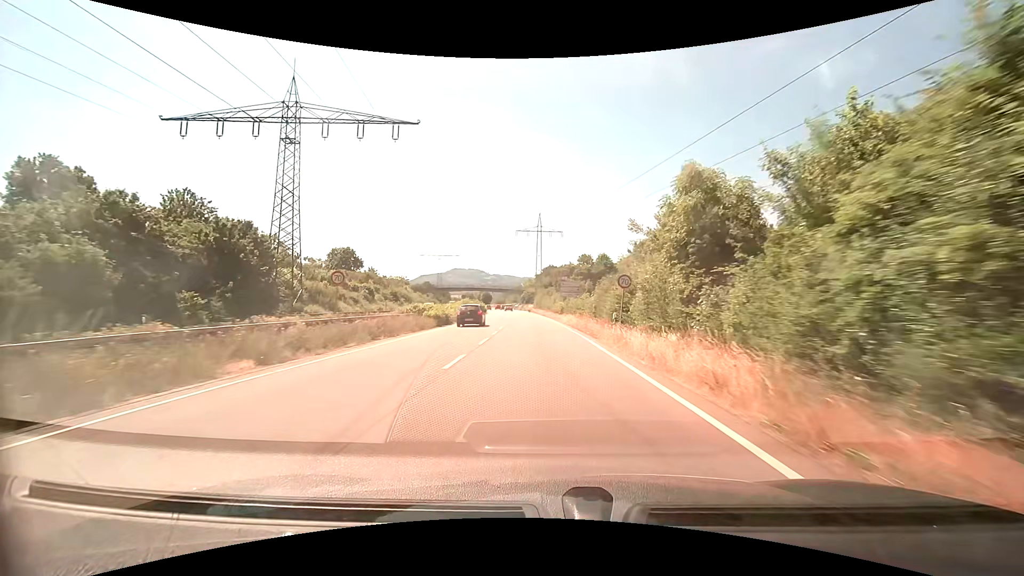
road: trunk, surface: asphalt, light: Day
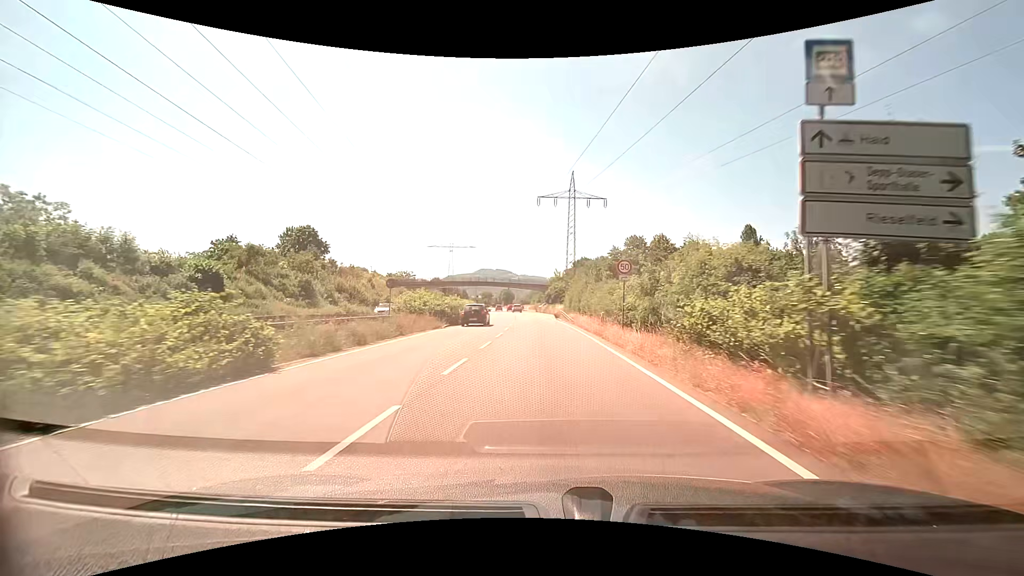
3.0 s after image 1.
(-1.1, +43.6) m; -3°
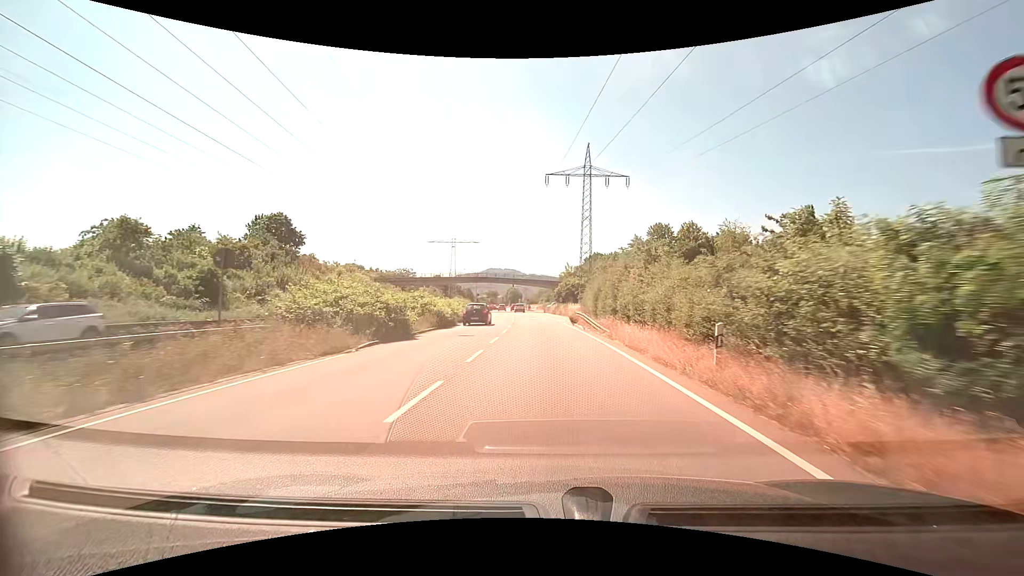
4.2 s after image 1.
(-0.1, +15.9) m; -1°
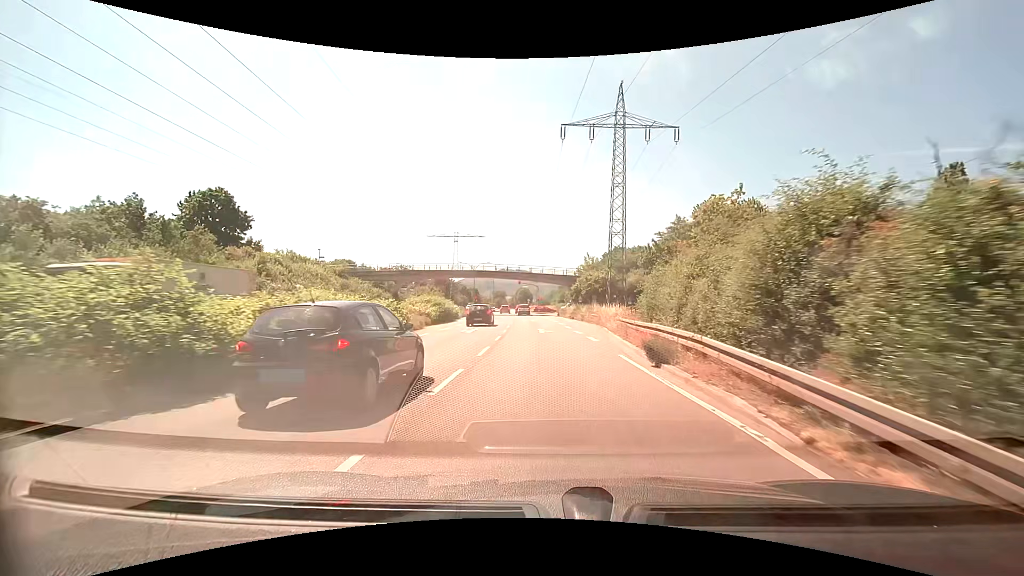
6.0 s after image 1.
(-0.1, +22.1) m; -1°
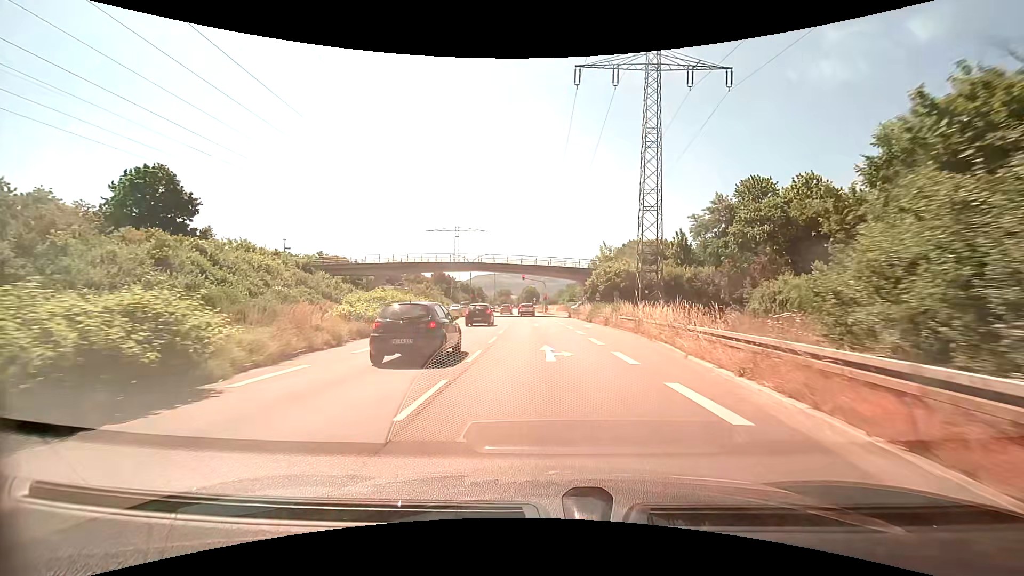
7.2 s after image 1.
(0.0, +13.6) m; -1°
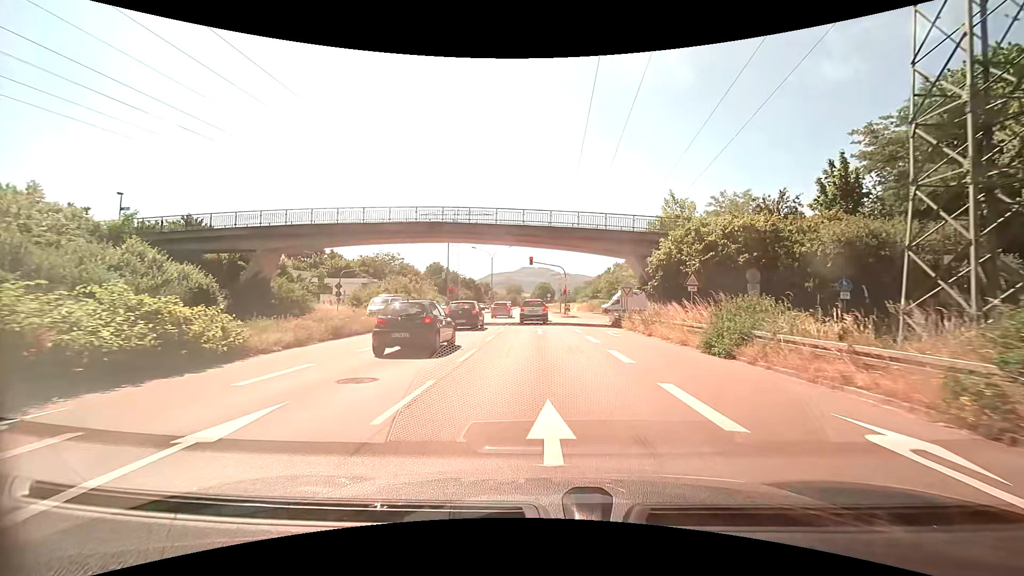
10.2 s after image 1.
(-0.4, +30.0) m; -2°
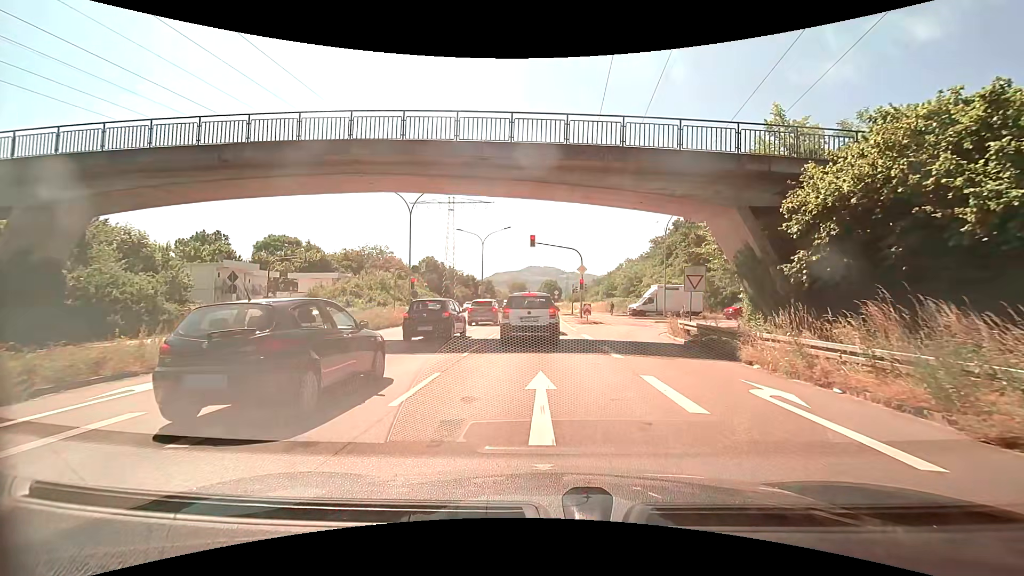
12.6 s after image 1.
(-0.1, +16.8) m; -1°
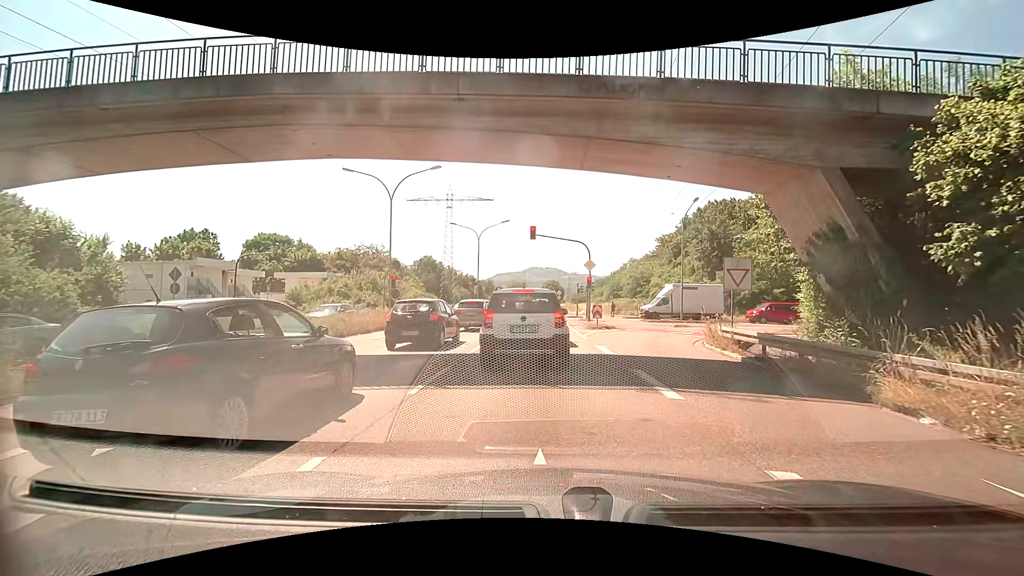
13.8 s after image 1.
(0.0, +4.8) m; 0°
(0, +10) (0, +20) (0, +30) (0, +40) (0, +50) (0, +60) (0, +70) (0, +80) (0, +90) (0, +100) m
